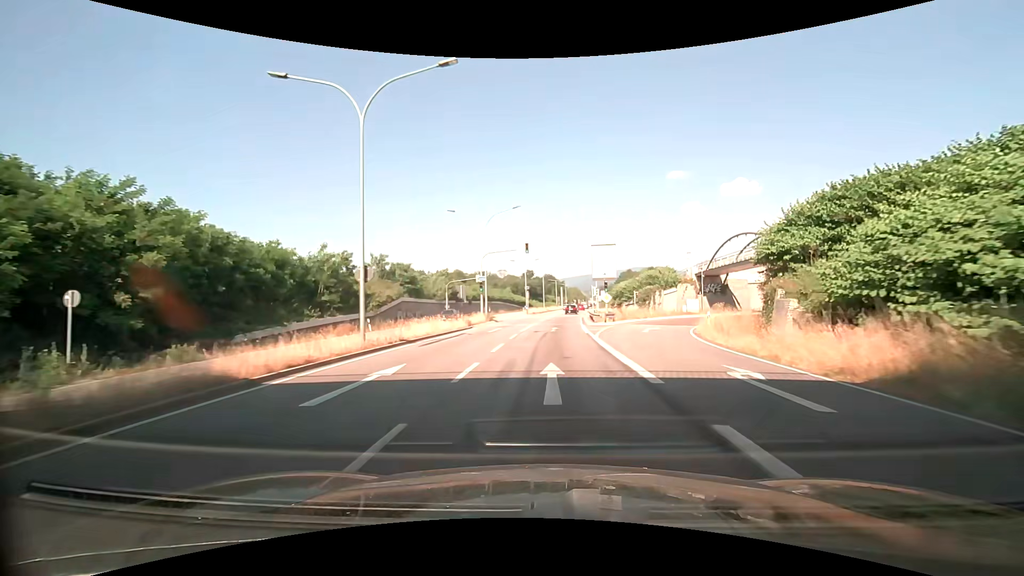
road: trunk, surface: asphalt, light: Day
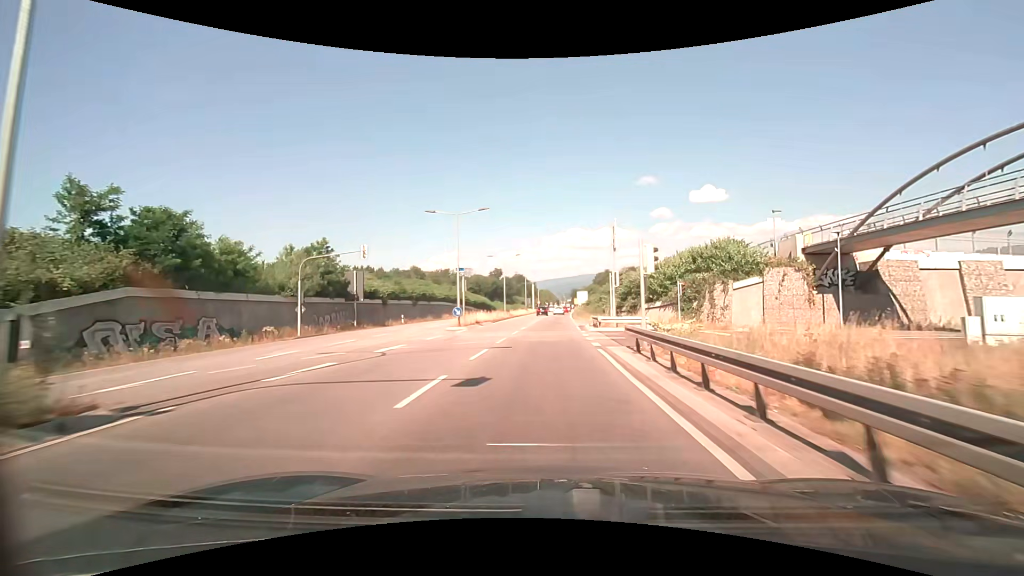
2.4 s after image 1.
(+1.1, +37.4) m; +3°
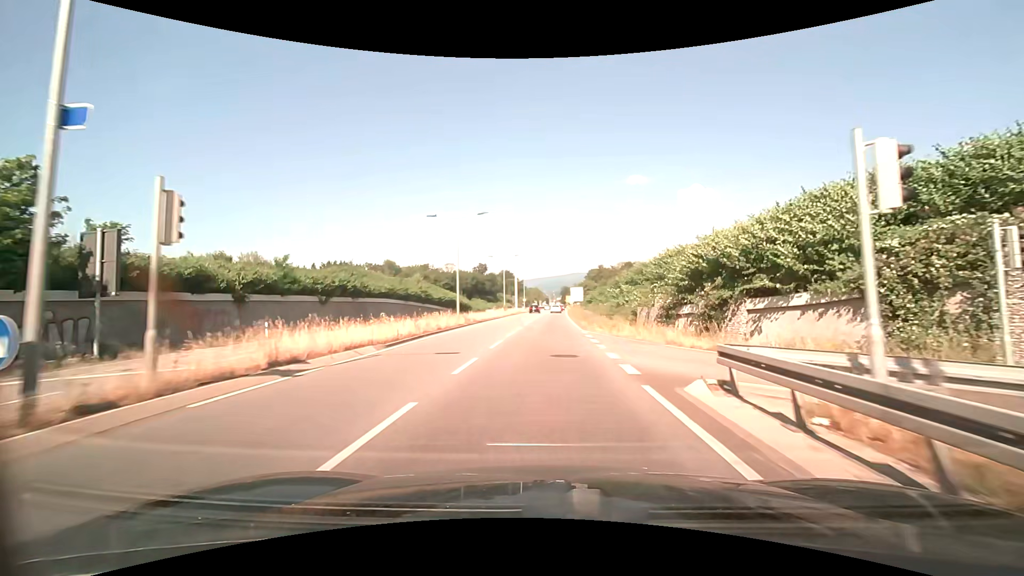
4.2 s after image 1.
(+0.4, +26.7) m; +1°
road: primary
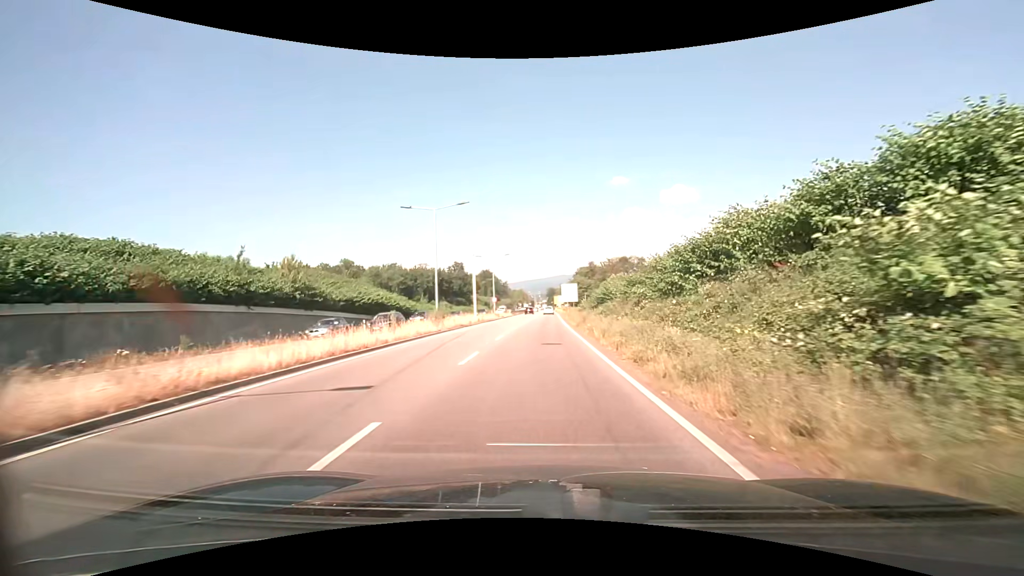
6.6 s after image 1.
(+0.5, +34.1) m; +2°
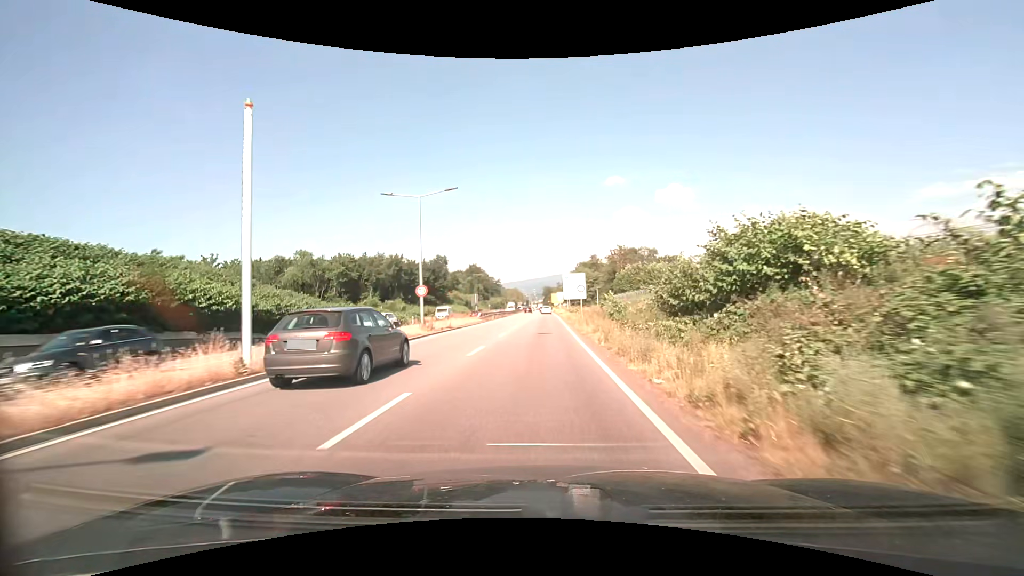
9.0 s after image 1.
(+0.3, +34.1) m; +1°
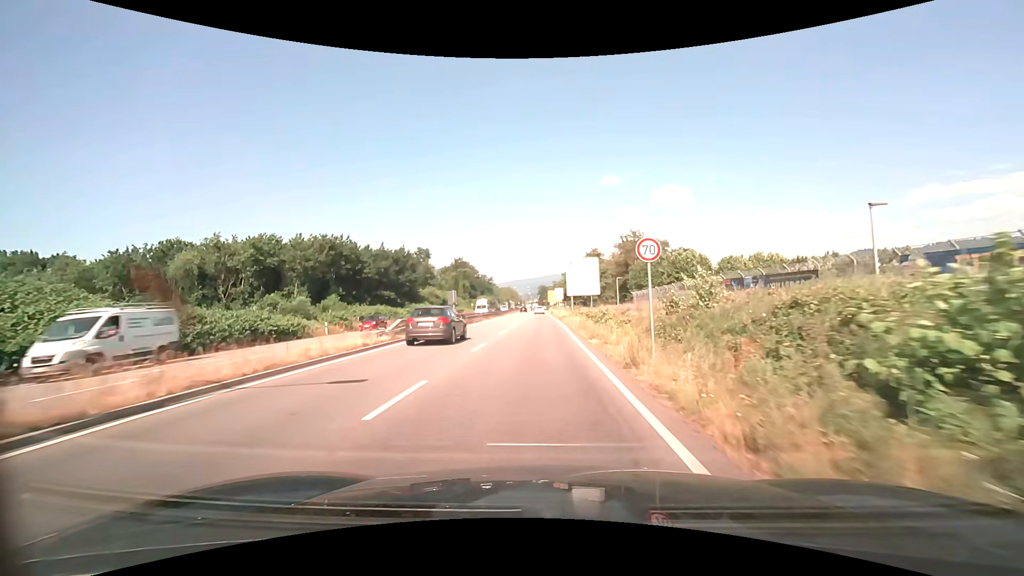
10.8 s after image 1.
(+0.1, +25.9) m; 0°
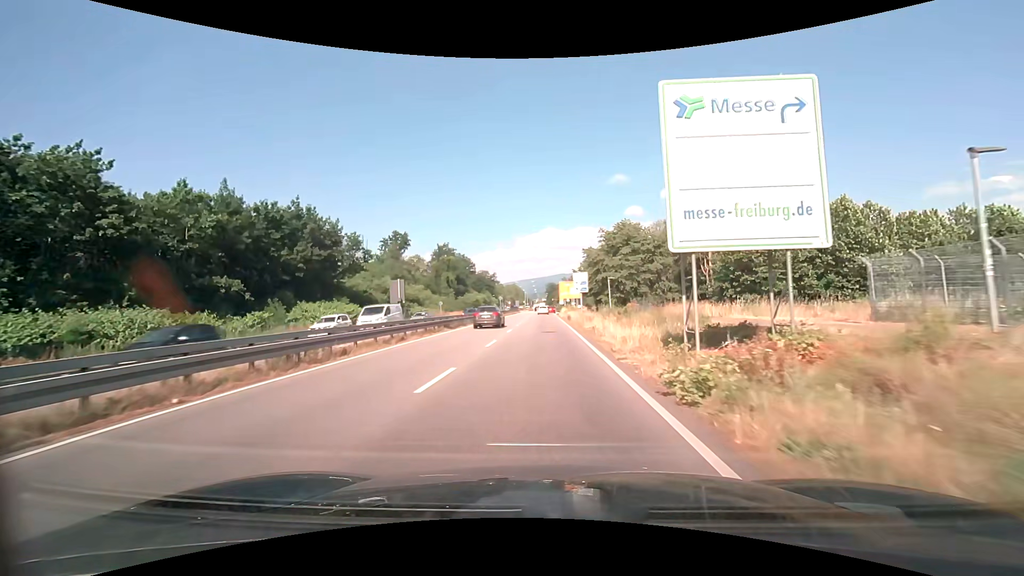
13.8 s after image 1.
(-0.2, +43.3) m; -1°
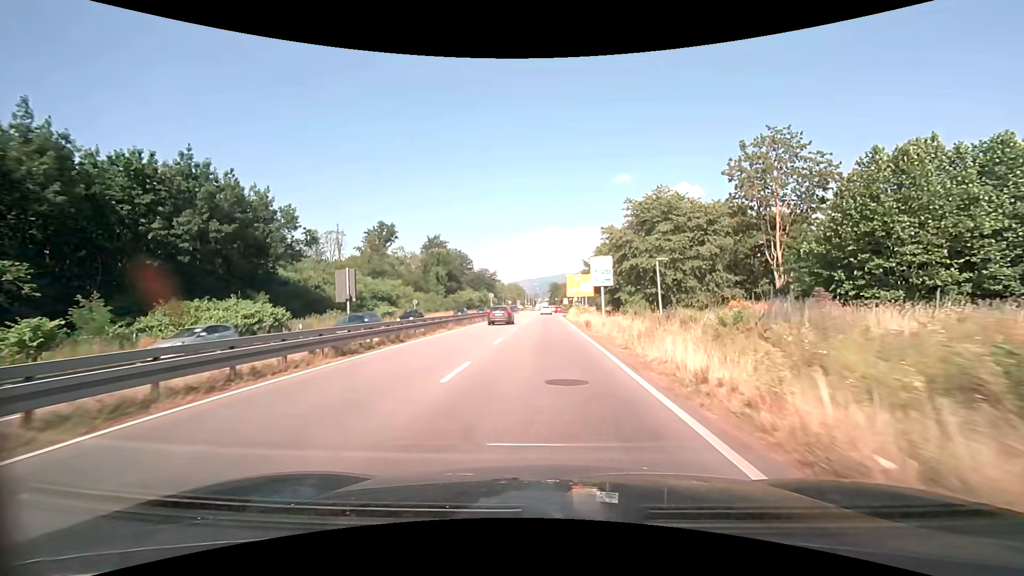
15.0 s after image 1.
(-0.1, +17.0) m; 0°
(0, +10) (0, +20) (0, +30) (0, +40) (0, +50) (-1, +60) (-2, +70) (-2, +80) (-2, +90) (-2, +100) m
